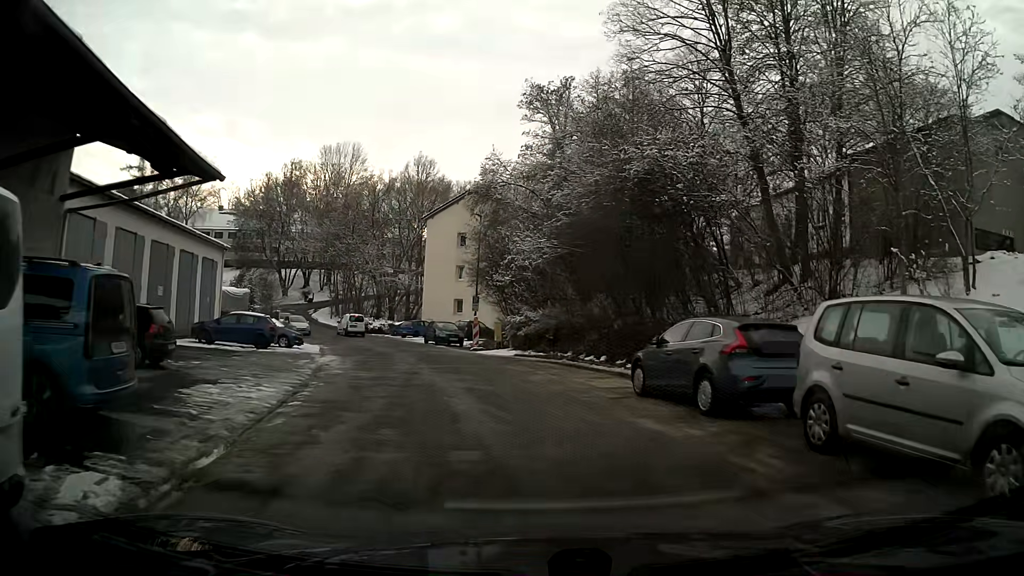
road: residential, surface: asphalt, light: Day
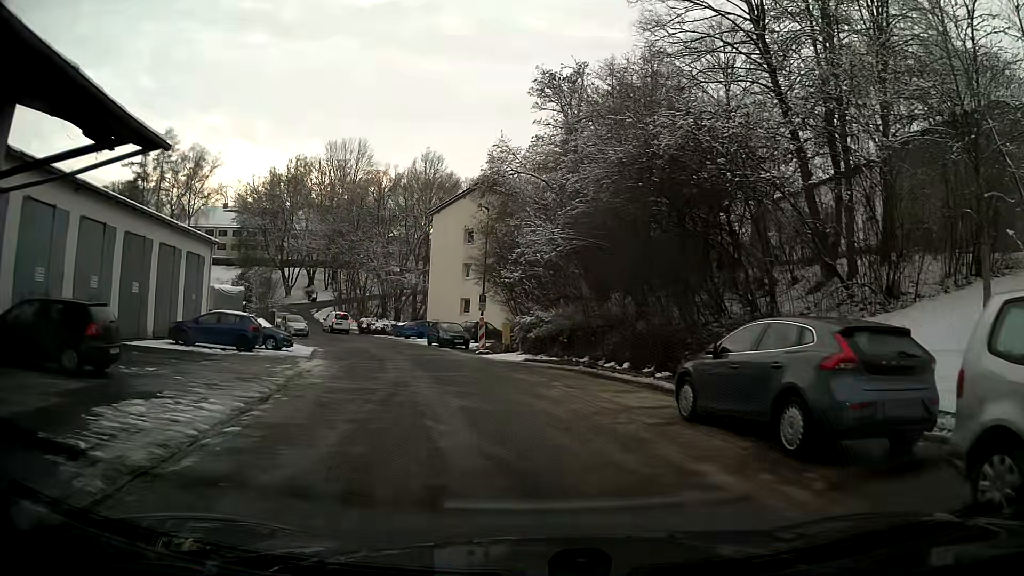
(0.0, +3.0) m; -1°
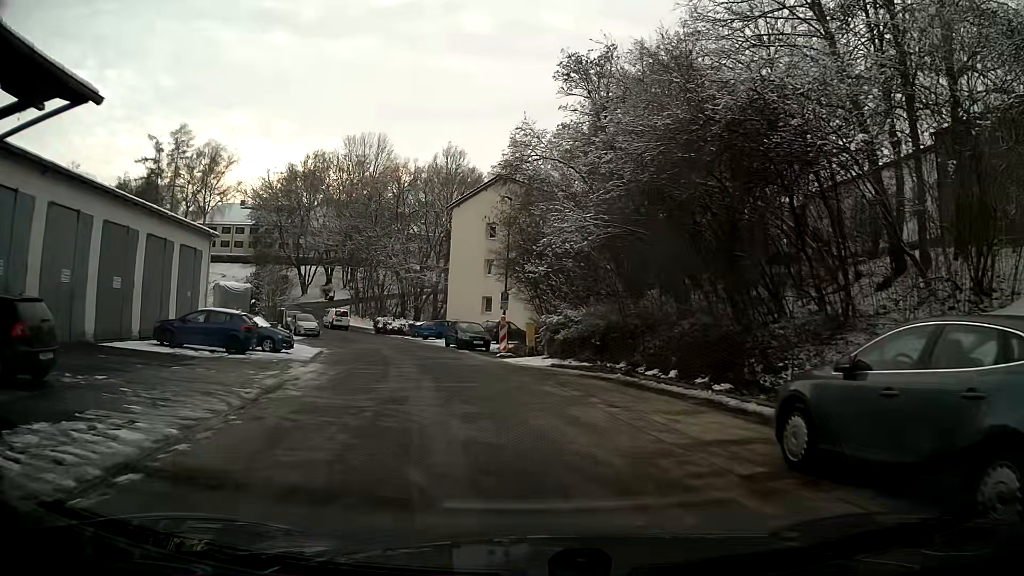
(-0.1, +3.1) m; -2°
(-1, +10) (-2, +20) (-4, +30) (-7, +39) (-11, +49) (-15, +58) (-21, +66) (-29, +69) (-38, +64) (-48, +62) m
